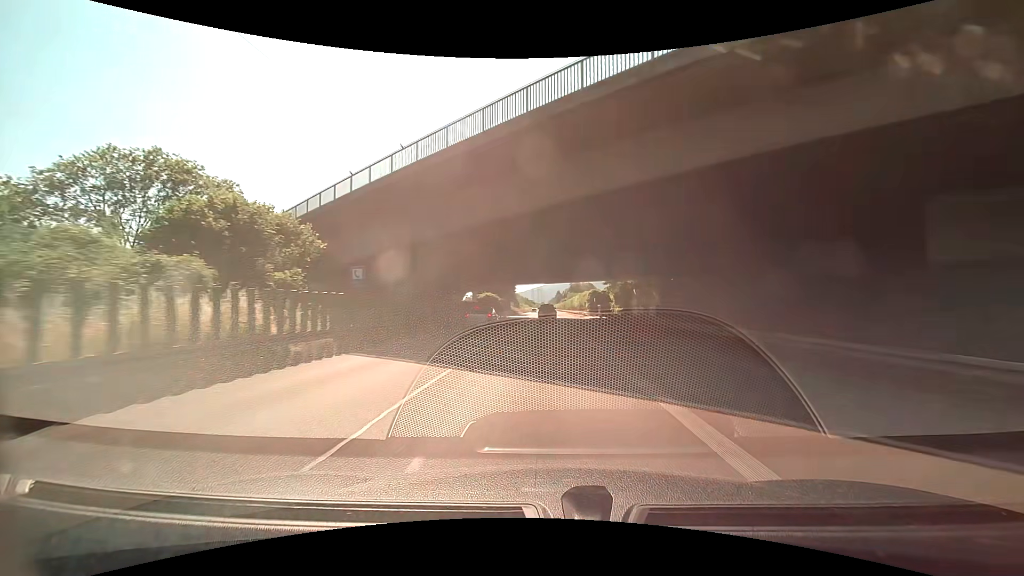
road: trunk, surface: asphalt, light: Day
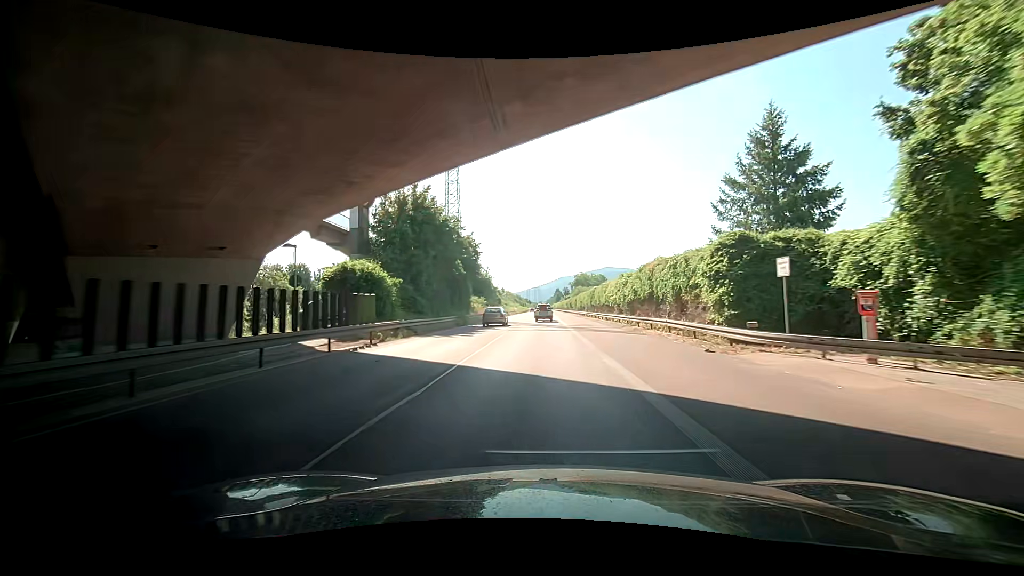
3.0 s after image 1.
(-1.7, +60.7) m; +1°
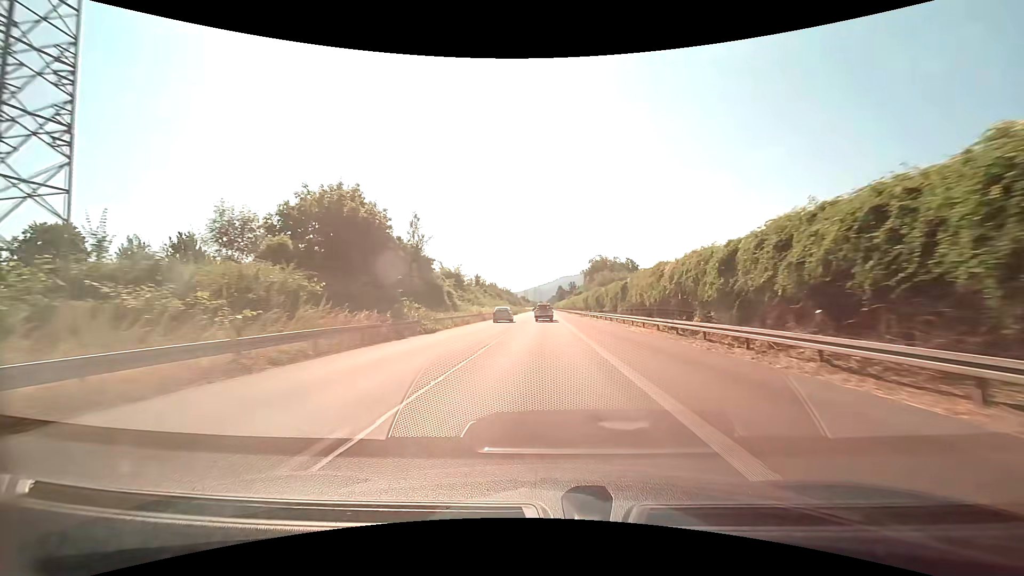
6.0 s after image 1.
(-1.2, +61.4) m; -1°
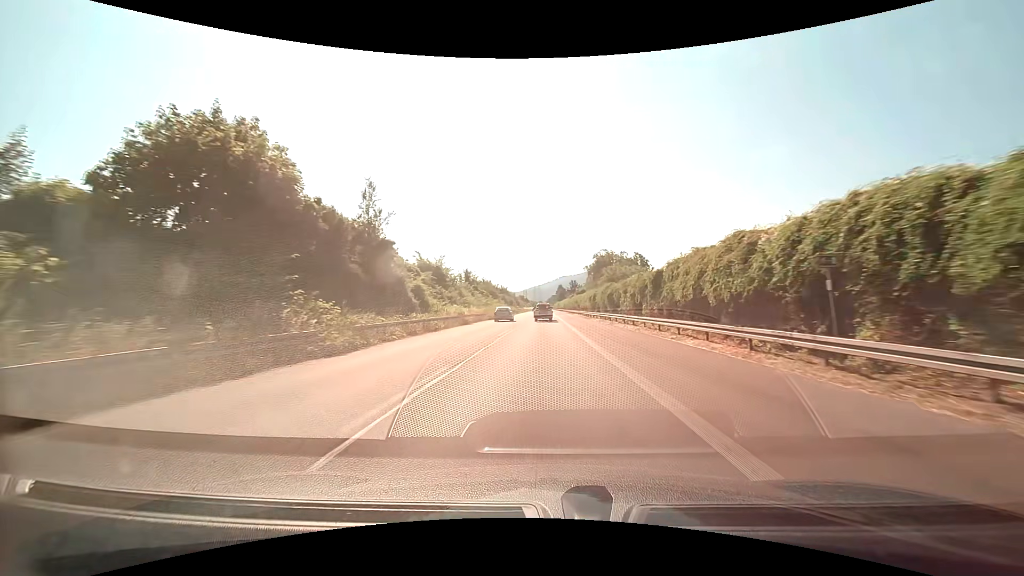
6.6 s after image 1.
(0.0, +12.3) m; 0°
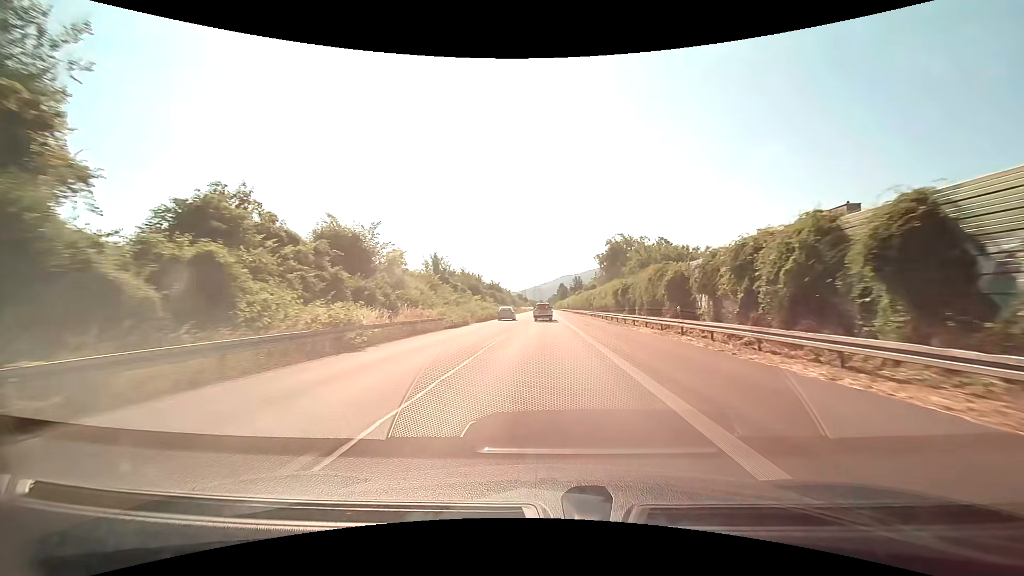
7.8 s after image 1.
(0.0, +24.5) m; 0°
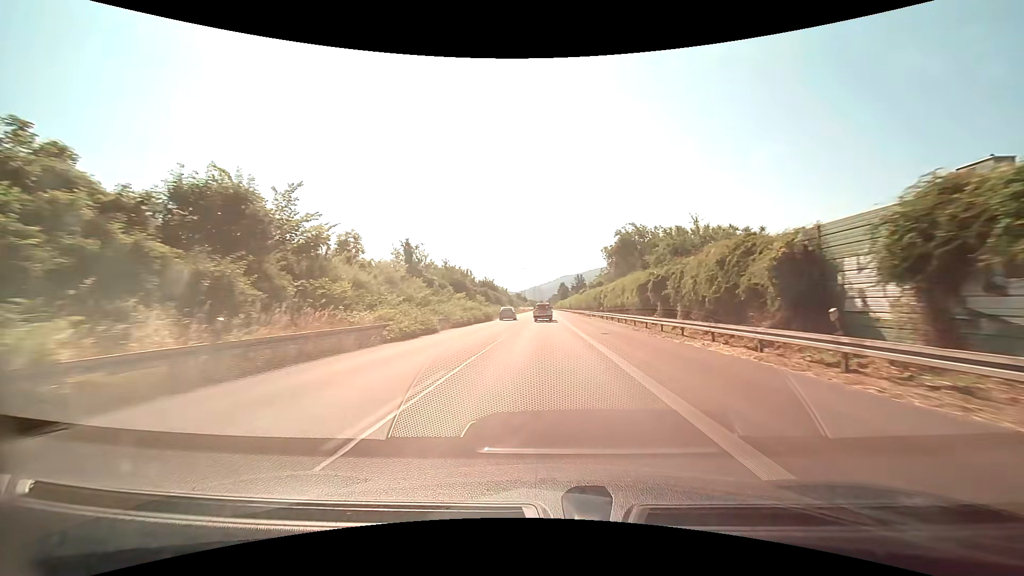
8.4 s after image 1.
(0.0, +12.2) m; 0°
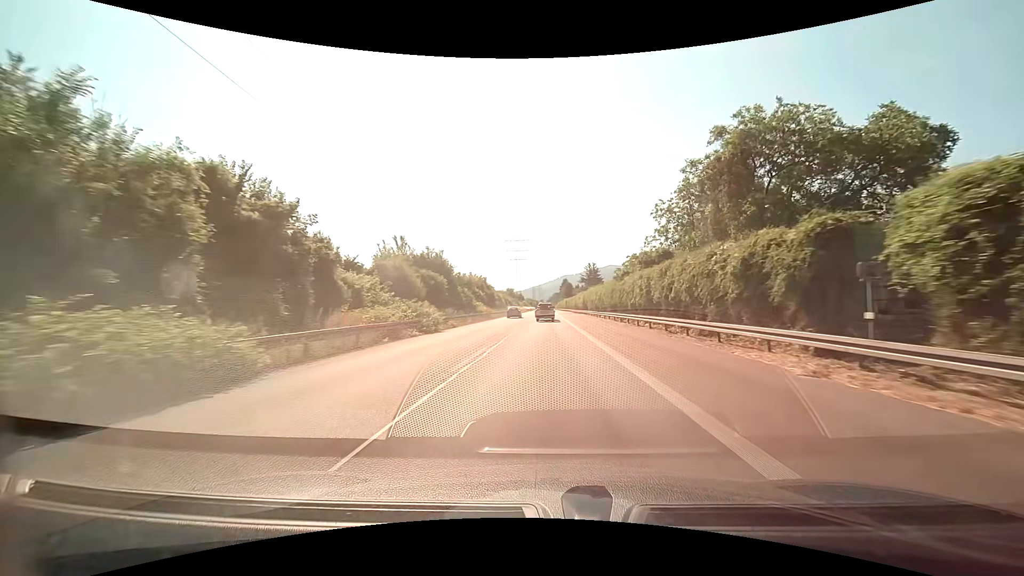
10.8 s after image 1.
(0.0, +48.4) m; 0°
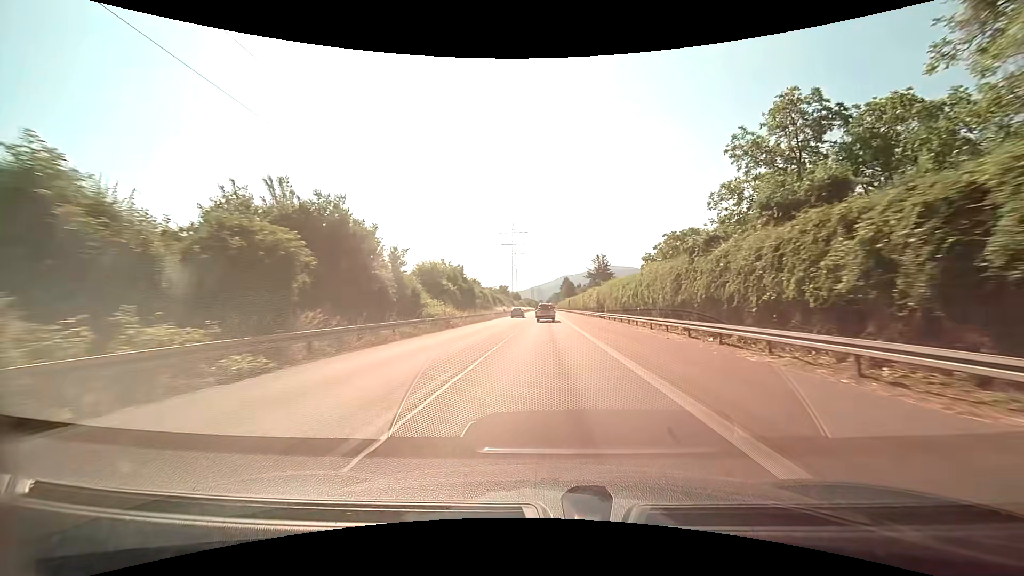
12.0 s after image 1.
(0.0, +24.0) m; 0°
(0, +10) (0, +20) (0, +30) (0, +40) (0, +50) (0, +60) (0, +70) (0, +80) (0, +90) (0, +100) m
